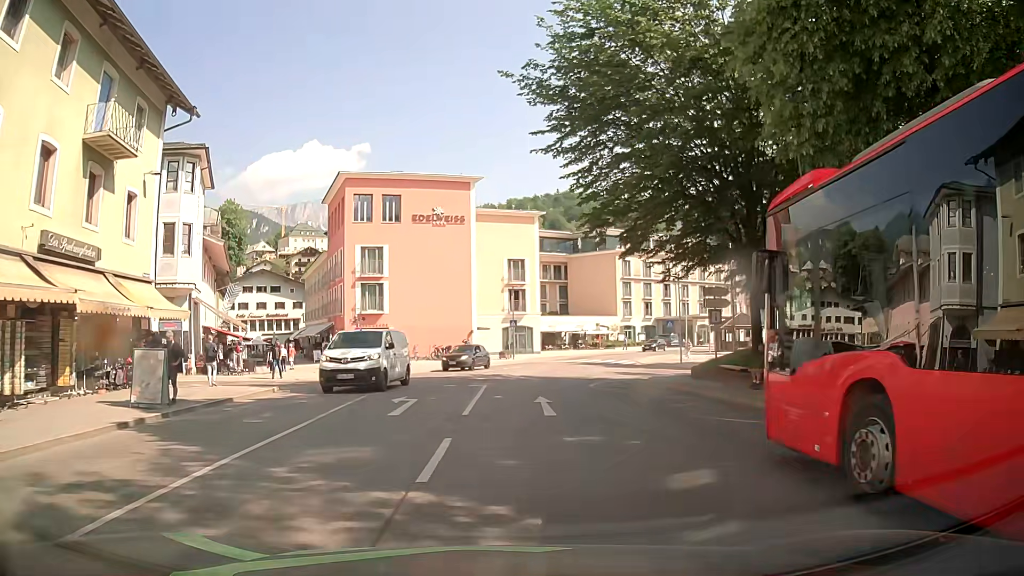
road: tertiary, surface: asphalt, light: Day
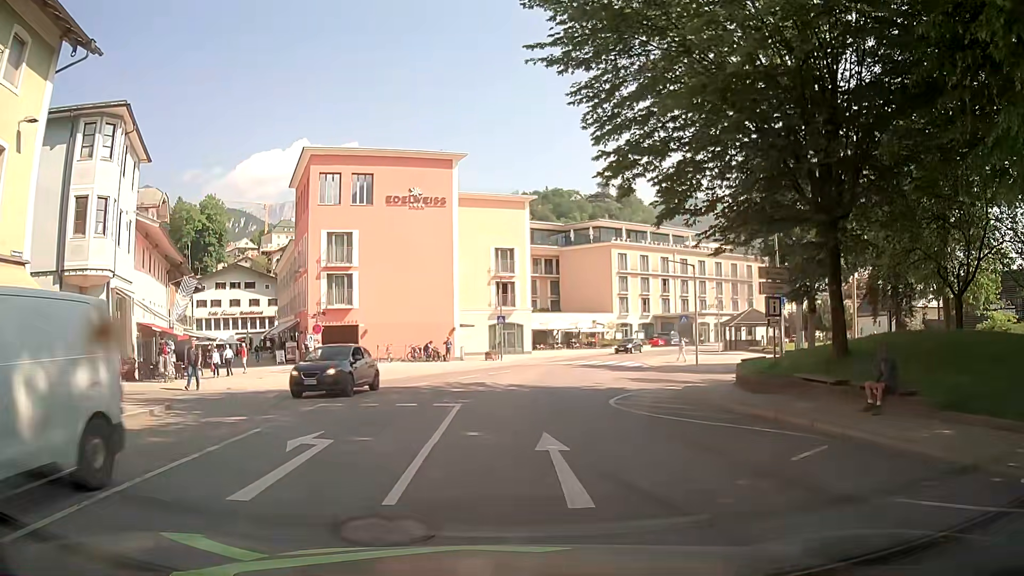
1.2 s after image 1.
(0.0, +7.0) m; +1°
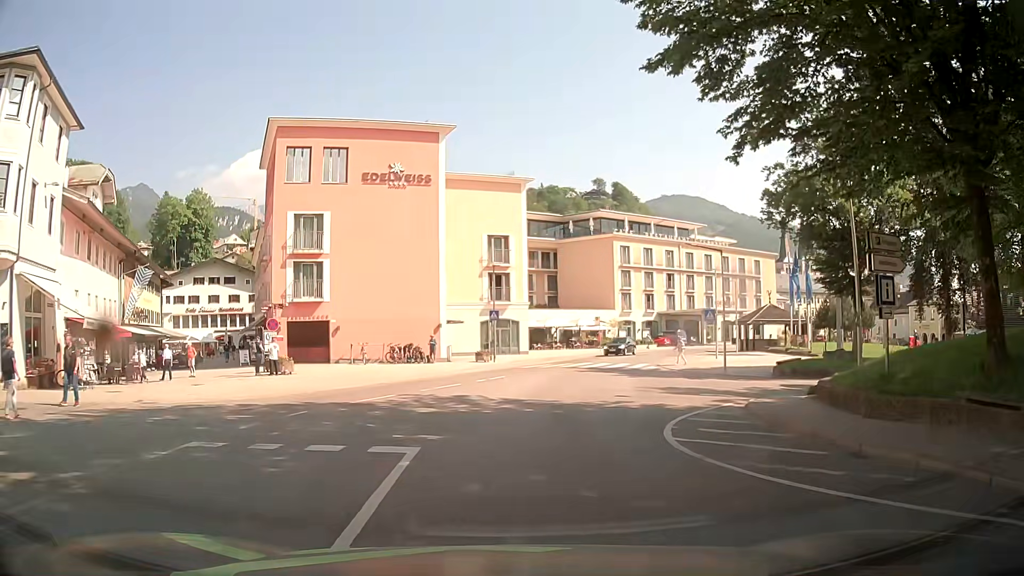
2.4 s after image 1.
(0.0, +6.5) m; -2°
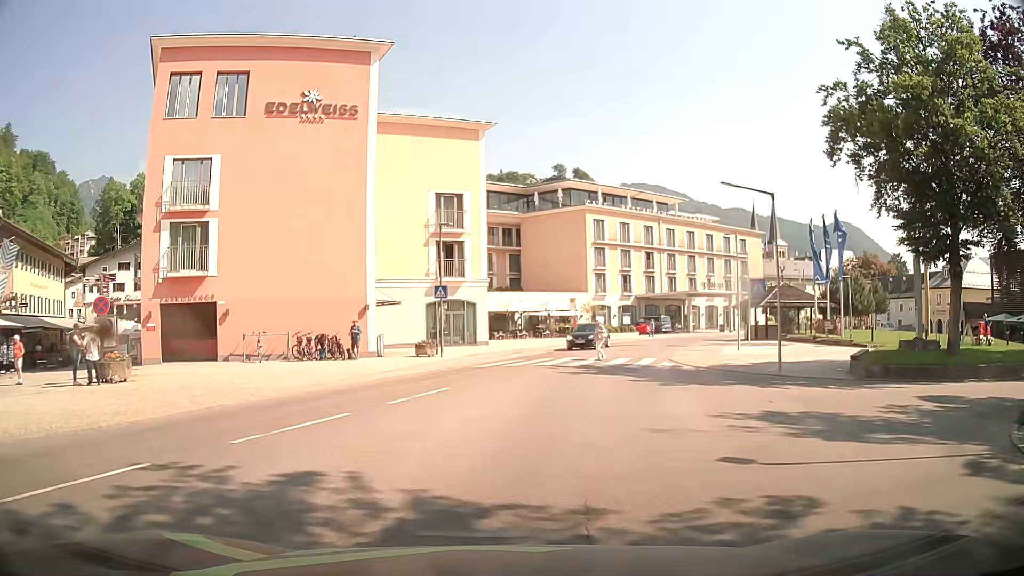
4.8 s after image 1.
(+0.7, +11.7) m; +6°
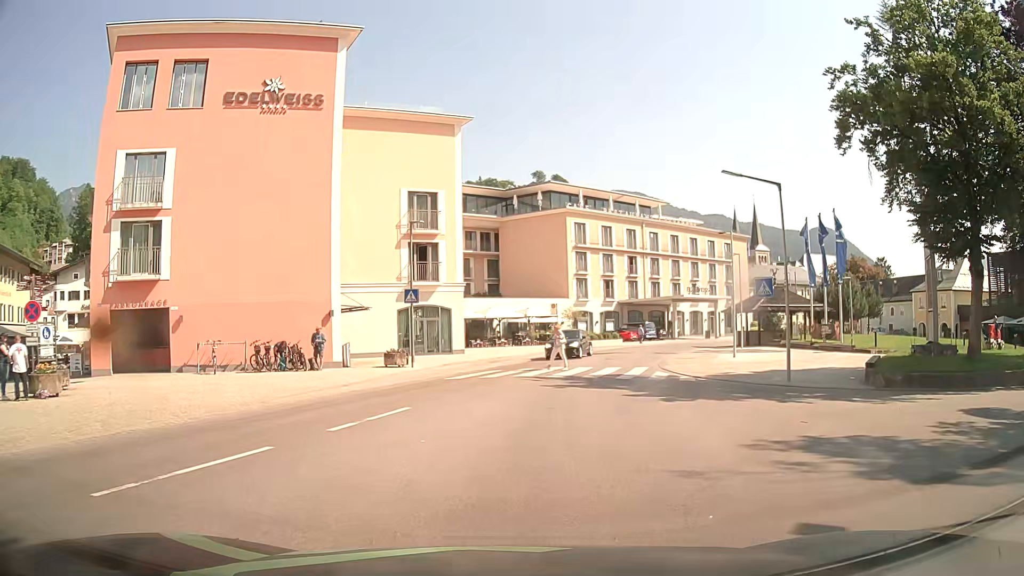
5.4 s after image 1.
(0.0, +2.6) m; +1°
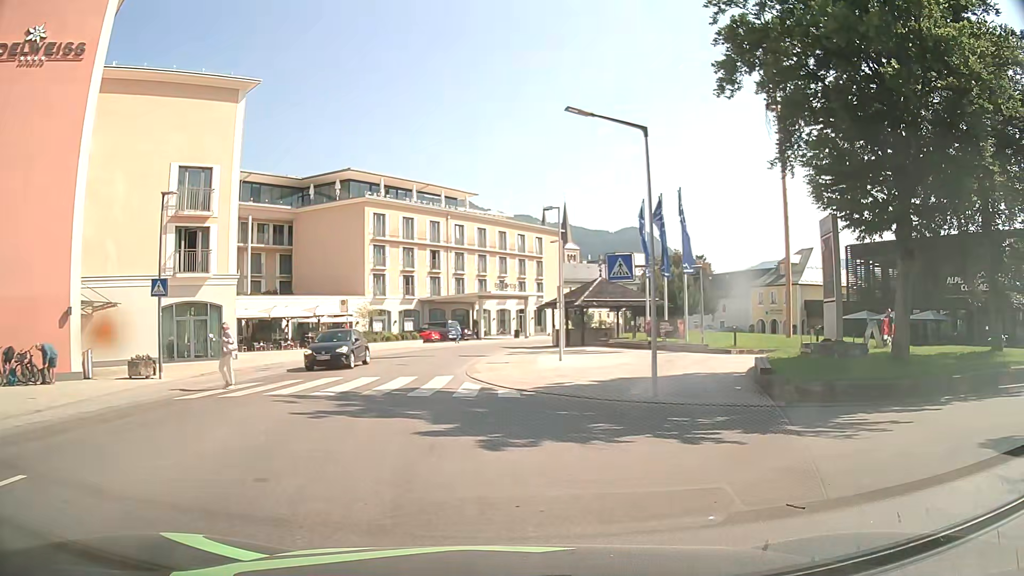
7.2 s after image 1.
(+0.7, +6.0) m; +16°
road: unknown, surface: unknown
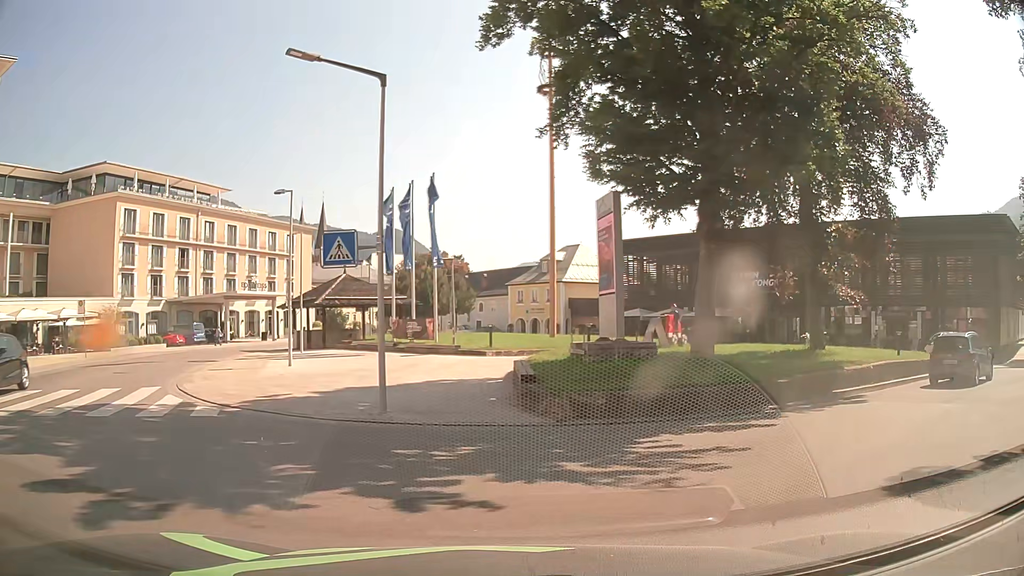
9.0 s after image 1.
(+0.6, +3.2) m; +22°
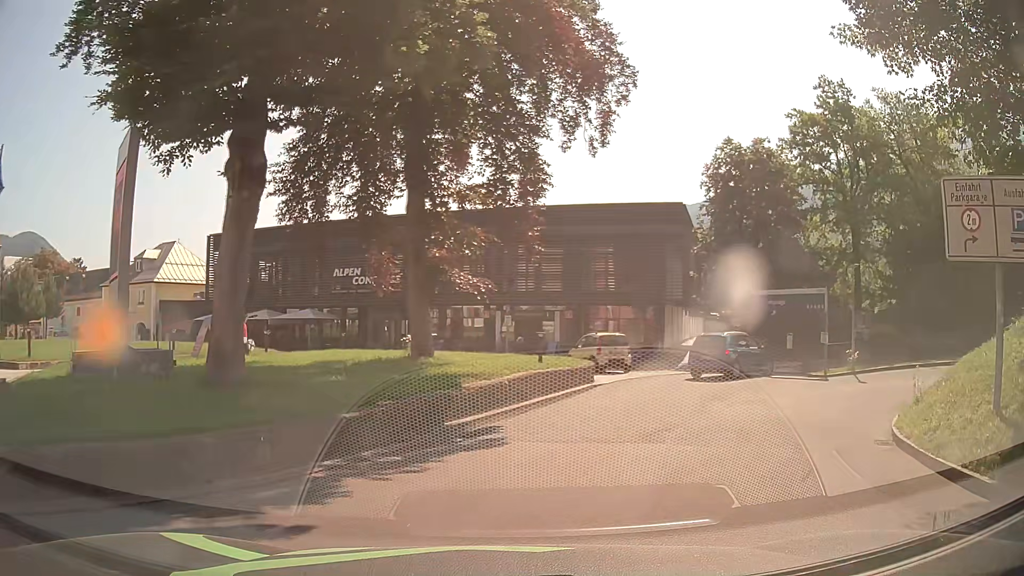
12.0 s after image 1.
(+1.9, +5.8) m; +34°
